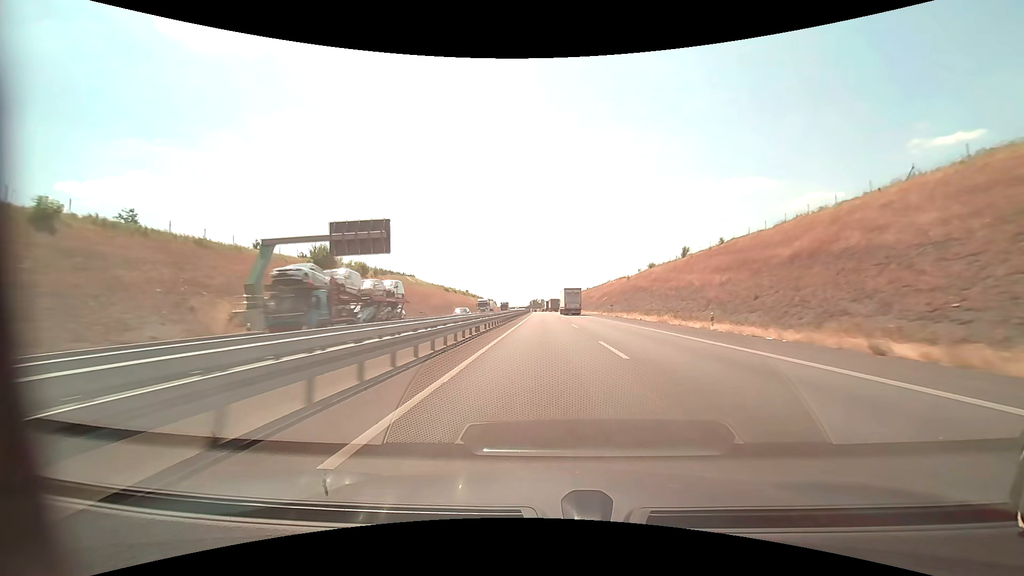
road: motorway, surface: asphalt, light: Day
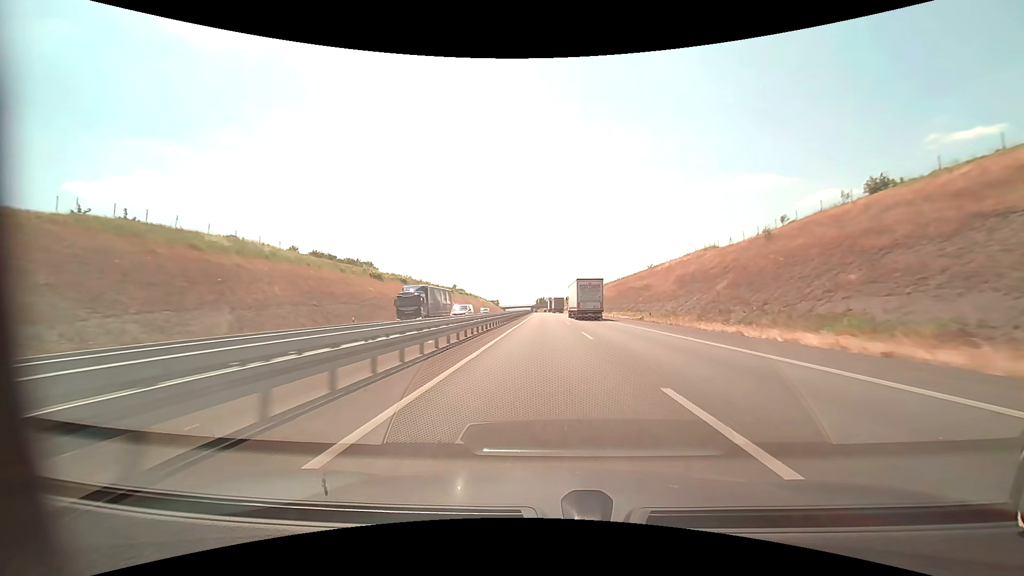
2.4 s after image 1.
(-0.4, +83.2) m; -1°
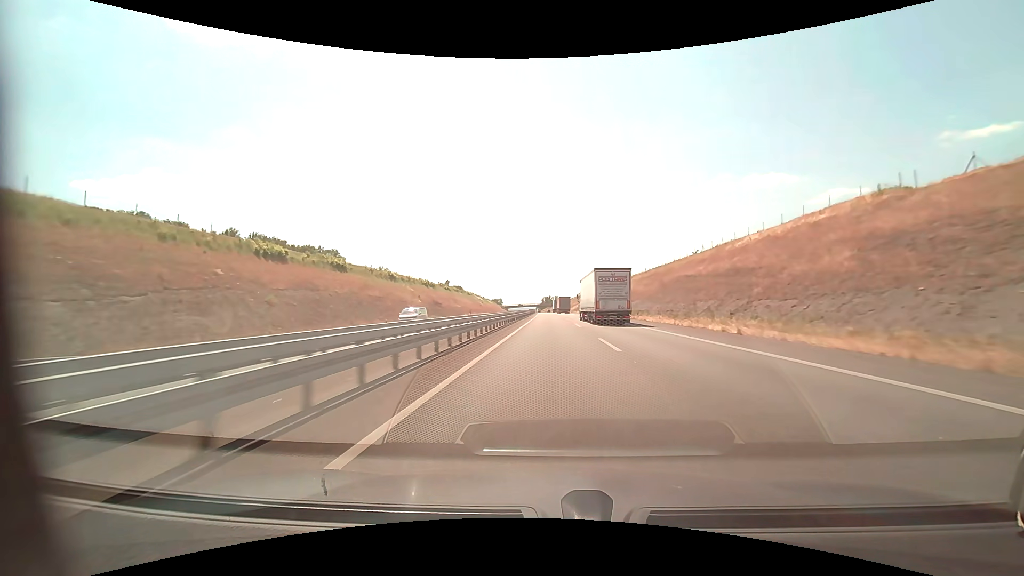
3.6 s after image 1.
(-0.3, +41.6) m; -1°
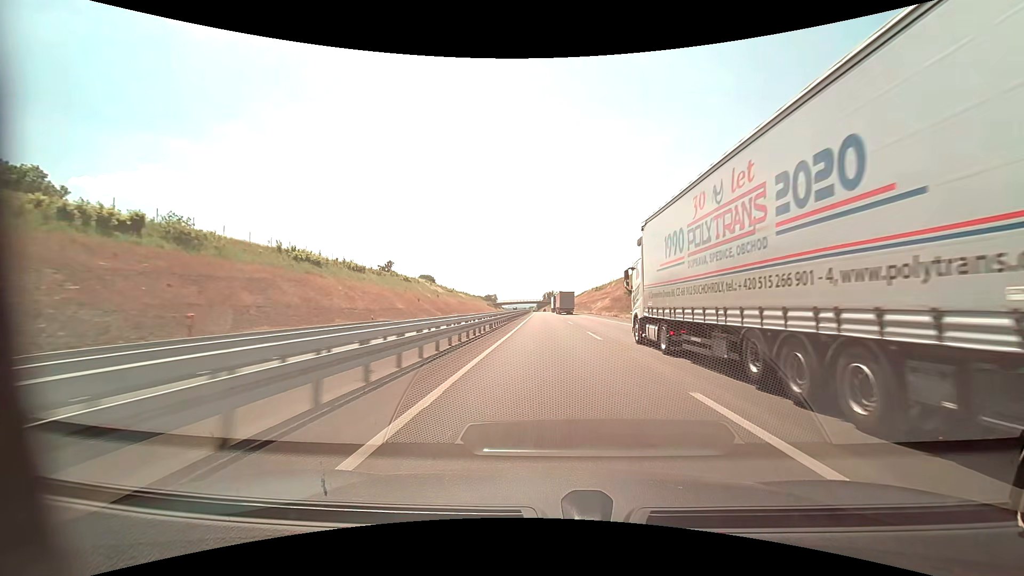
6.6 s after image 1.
(-0.1, +104.1) m; 0°
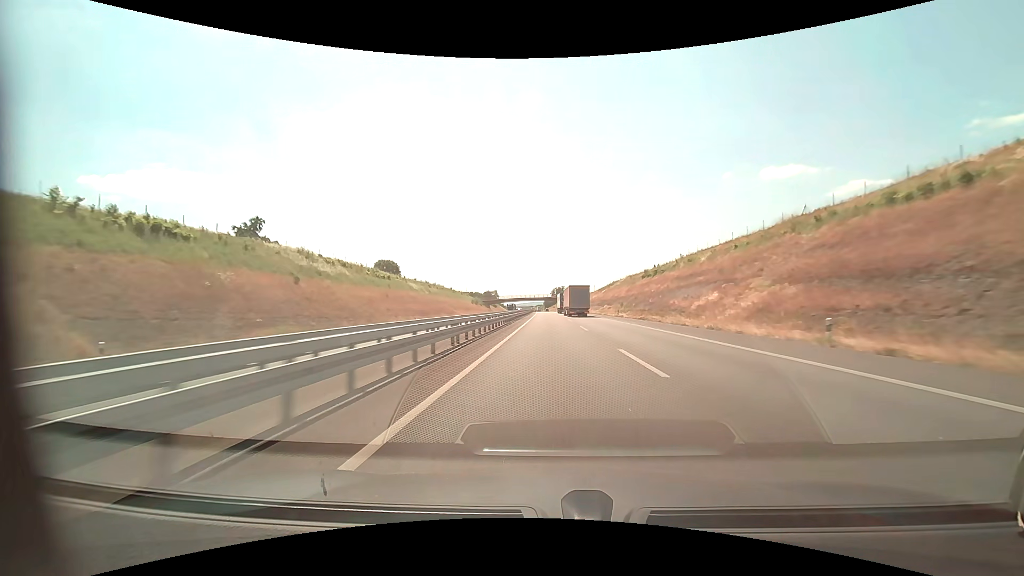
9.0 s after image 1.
(-0.7, +83.2) m; -1°
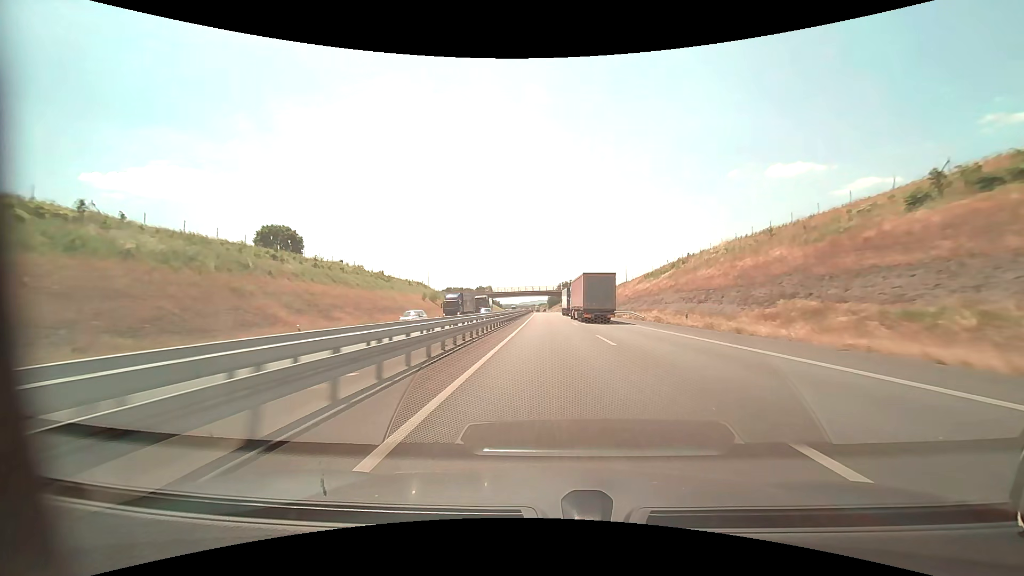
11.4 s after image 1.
(-0.5, +83.2) m; 0°
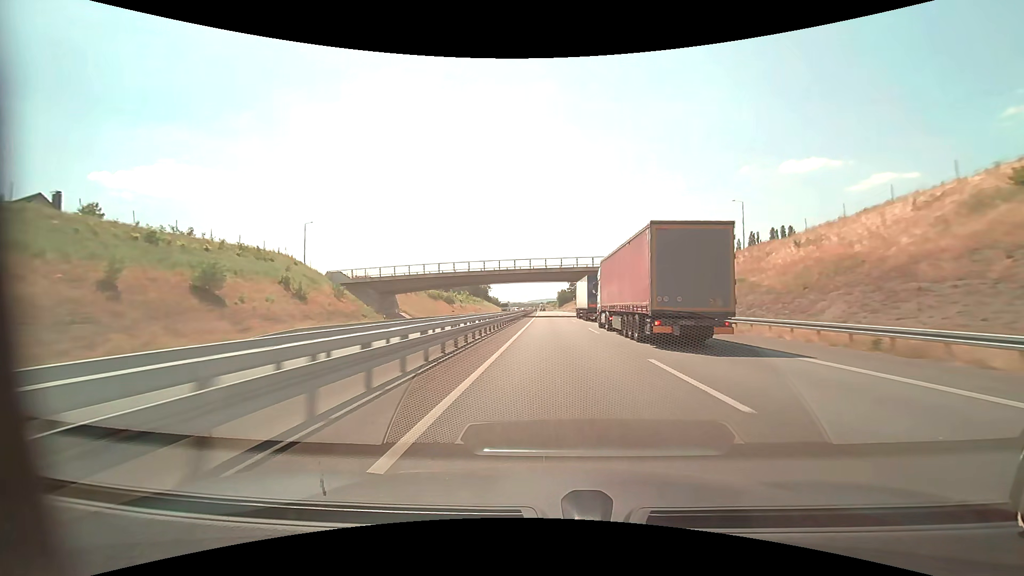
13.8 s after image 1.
(-0.7, +83.2) m; -1°
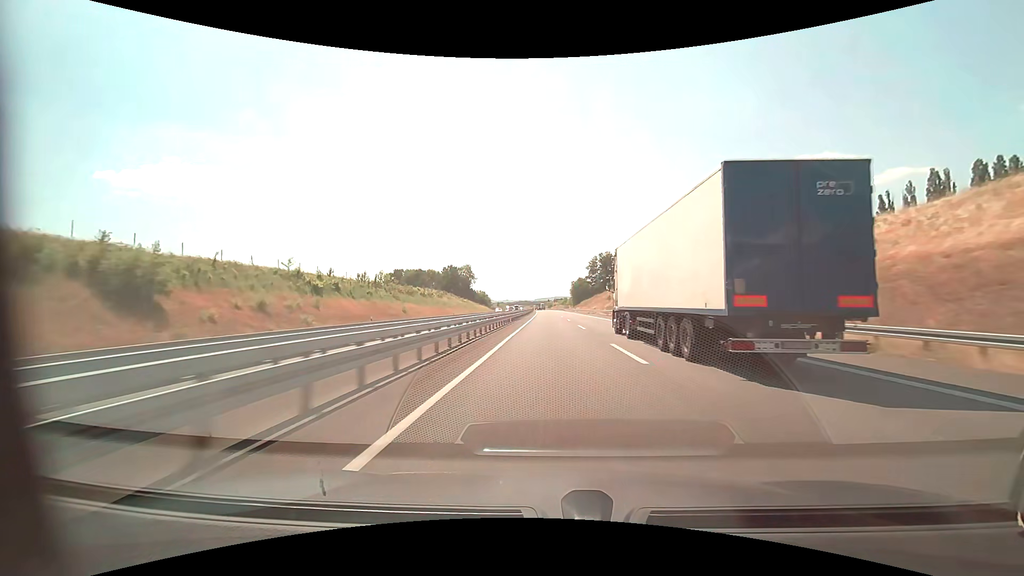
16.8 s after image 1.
(0.0, +103.9) m; -1°
(0, +10) (0, +20) (0, +30) (0, +40) (0, +50) (0, +60) (0, +70) (0, +80) (0, +90) (0, +100) m
